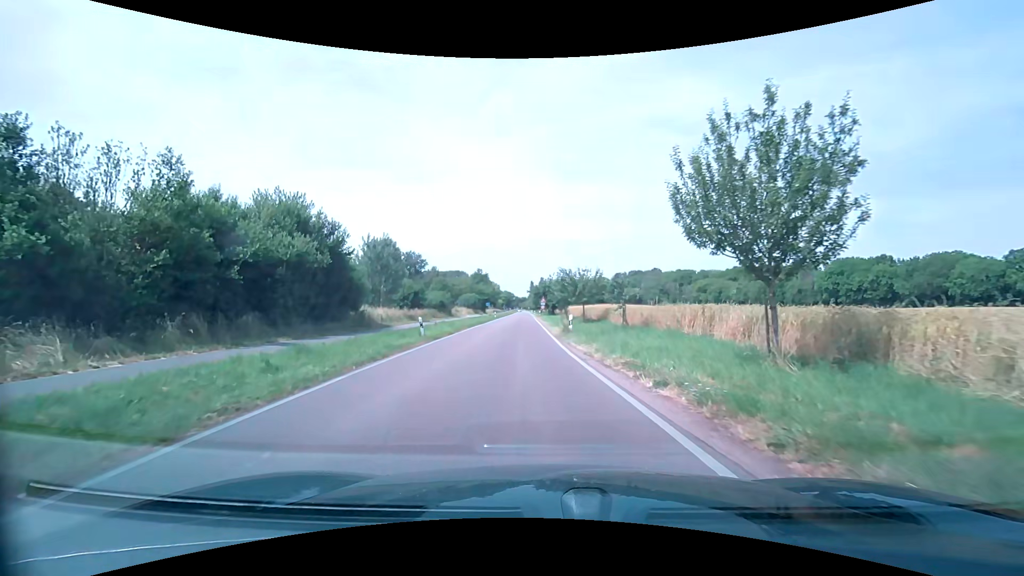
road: tertiary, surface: asphalt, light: Day
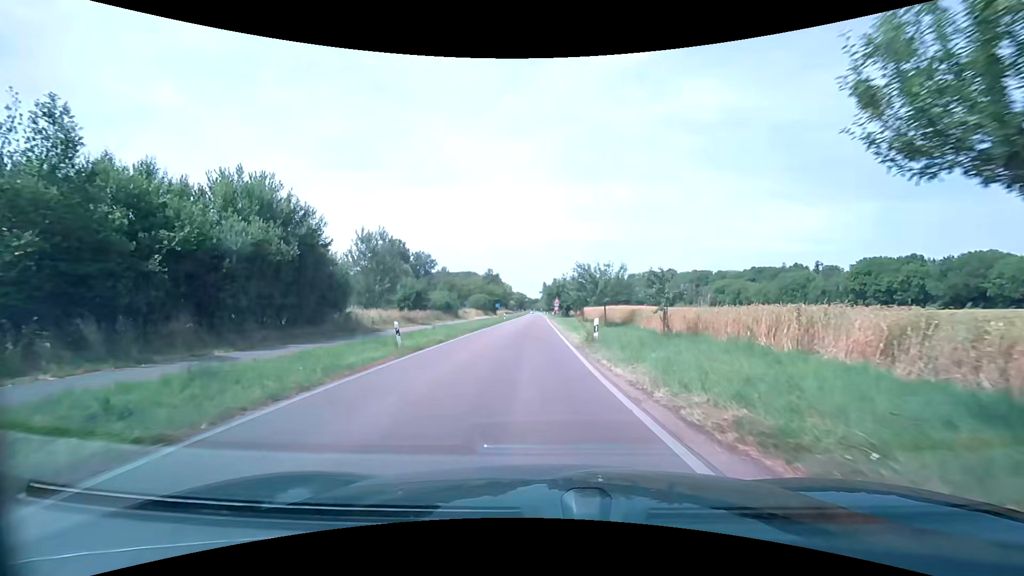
(-0.1, +5.7) m; -2°
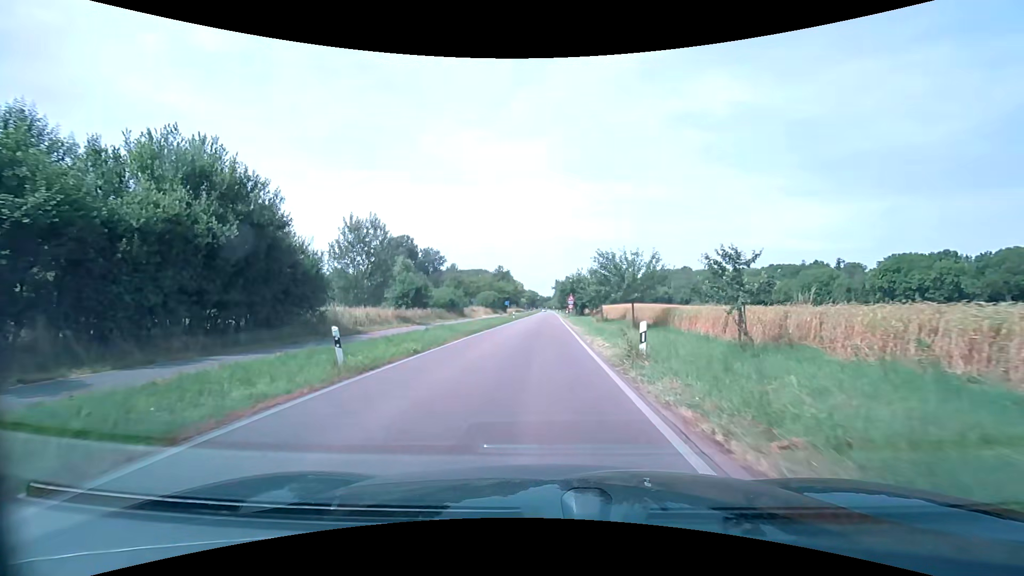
(-0.1, +6.0) m; -2°
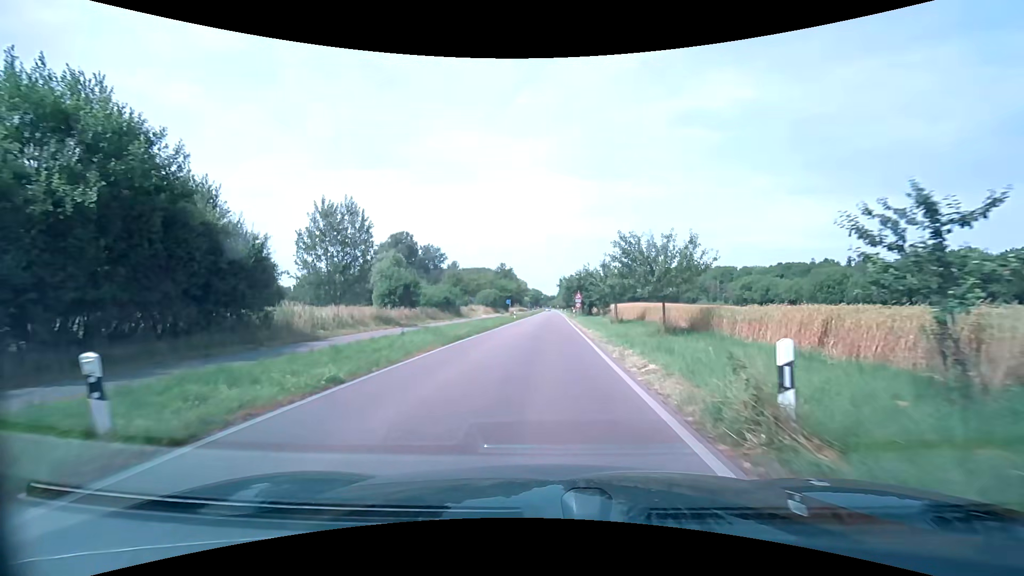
(0.0, +6.2) m; -1°
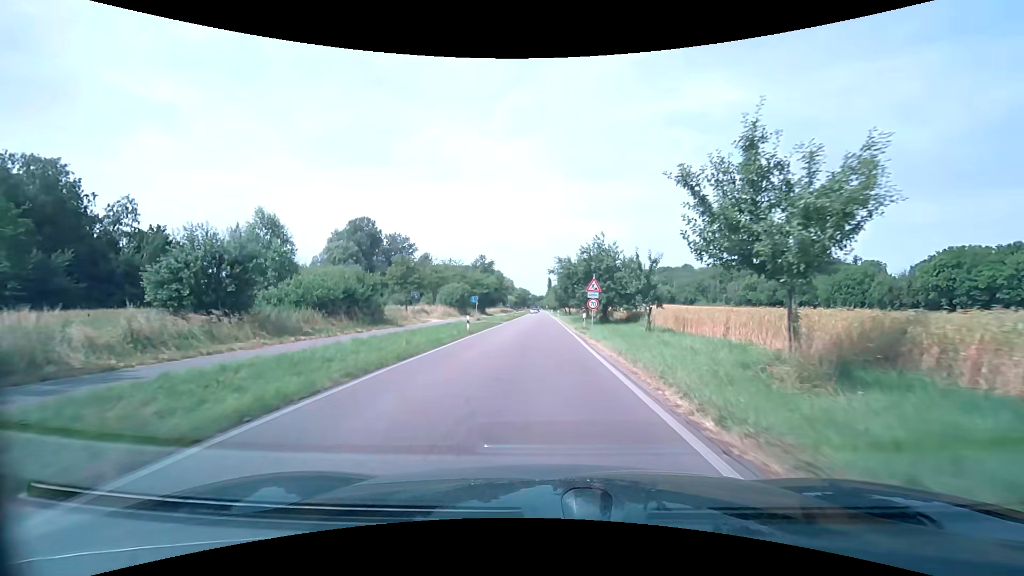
(+0.5, +27.3) m; +2°
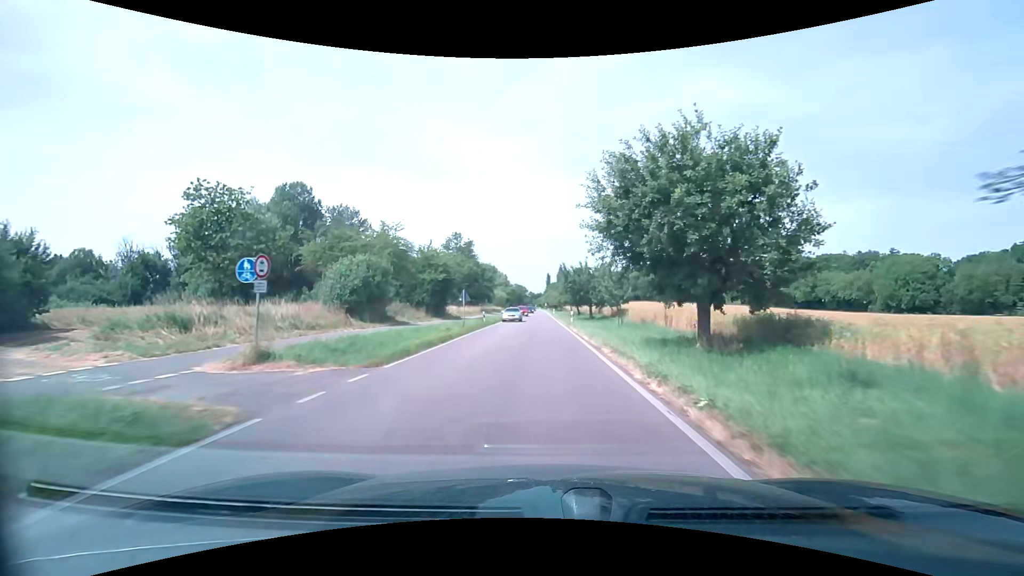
(0.0, +39.7) m; 0°
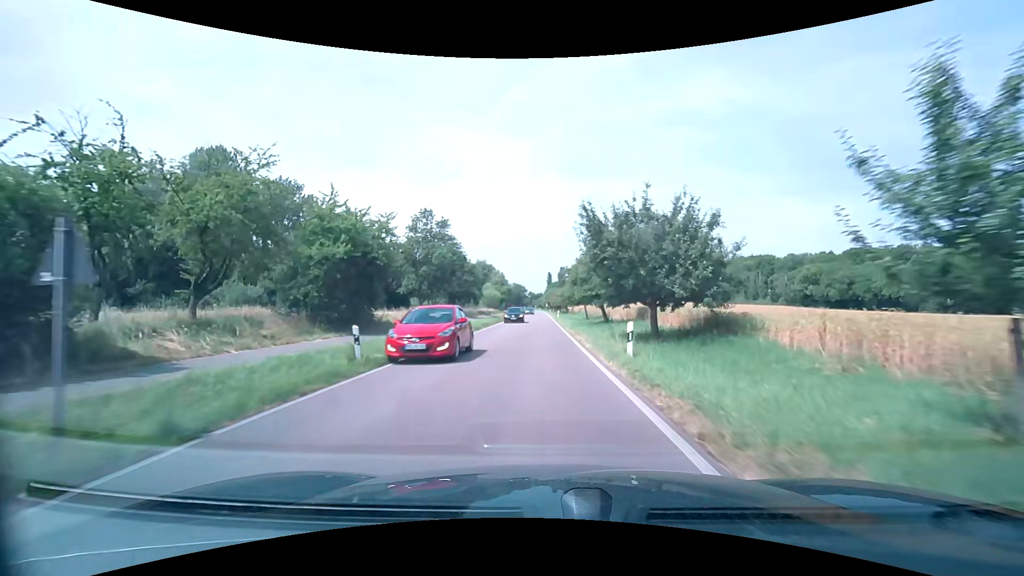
(+0.1, +26.1) m; 0°
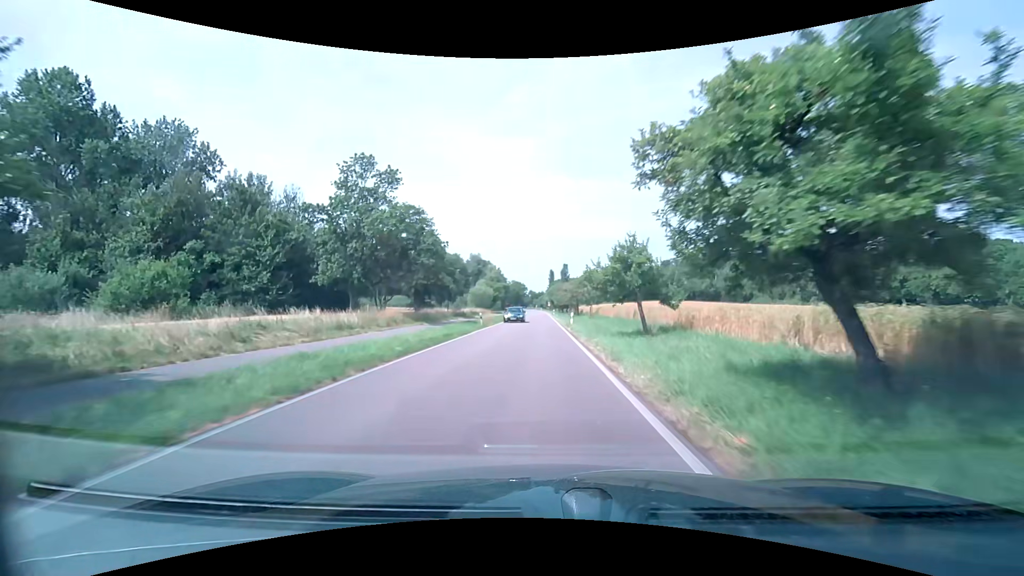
(-0.1, +27.4) m; 0°
(0, +10) (0, +20) (0, +30) (0, +40) (0, +50) (0, +60) (0, +70) (0, +80) (-1, +90) (-1, +100) m
